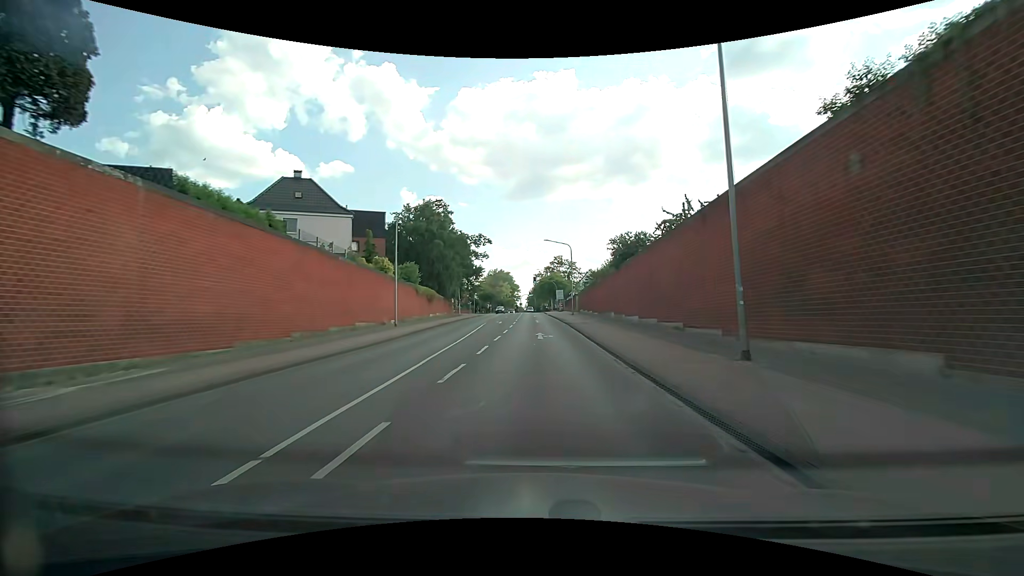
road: secondary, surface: asphalt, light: Day
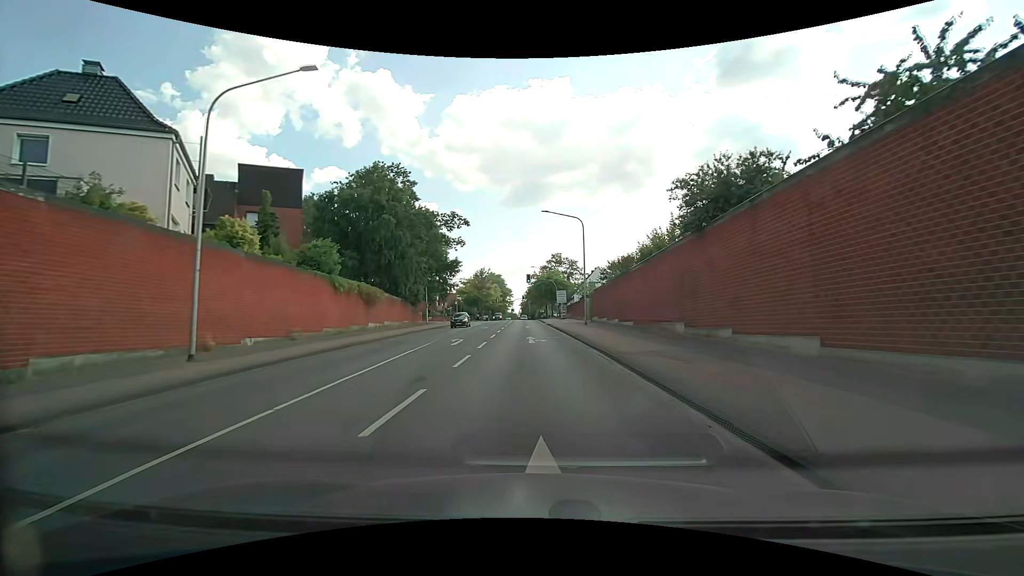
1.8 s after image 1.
(+0.2, +21.9) m; +1°
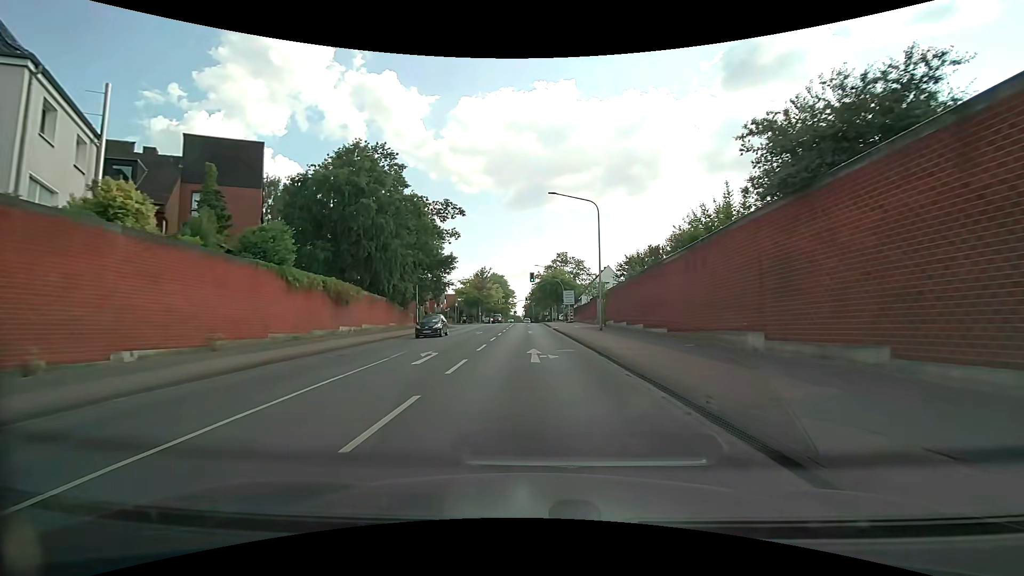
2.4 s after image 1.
(0.0, +7.2) m; 0°
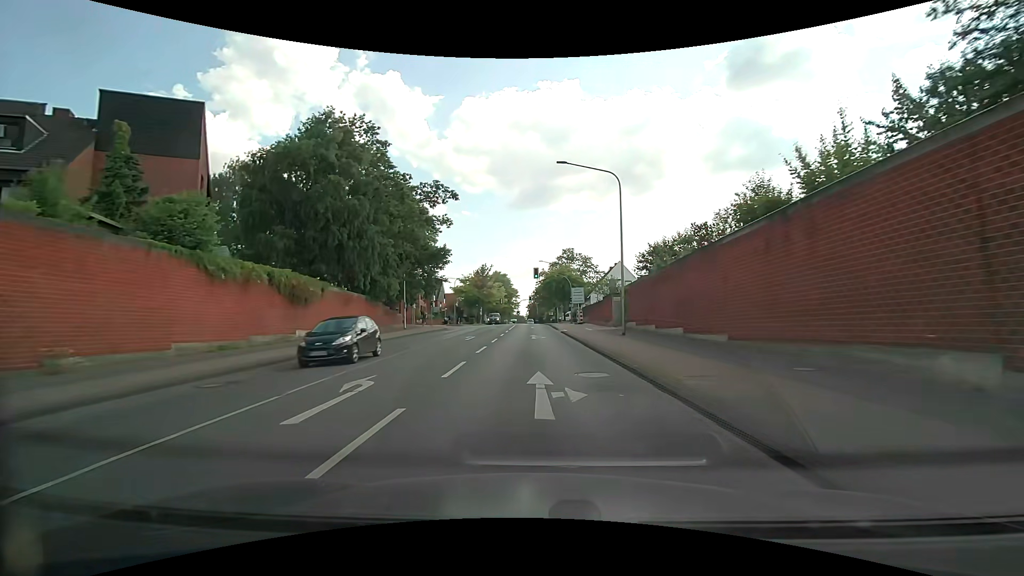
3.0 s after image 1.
(0.0, +7.1) m; 0°
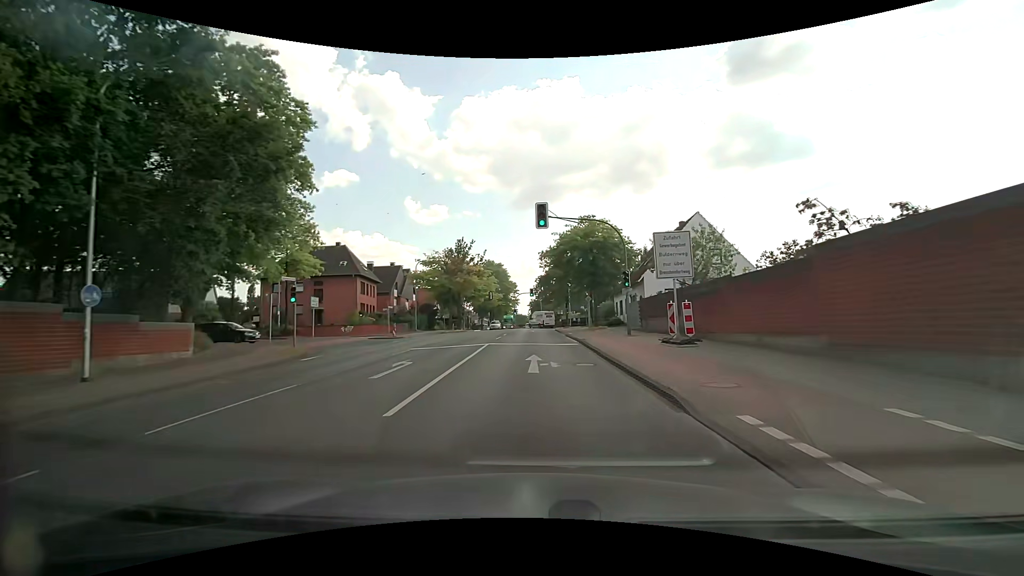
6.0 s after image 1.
(-0.2, +35.4) m; 0°
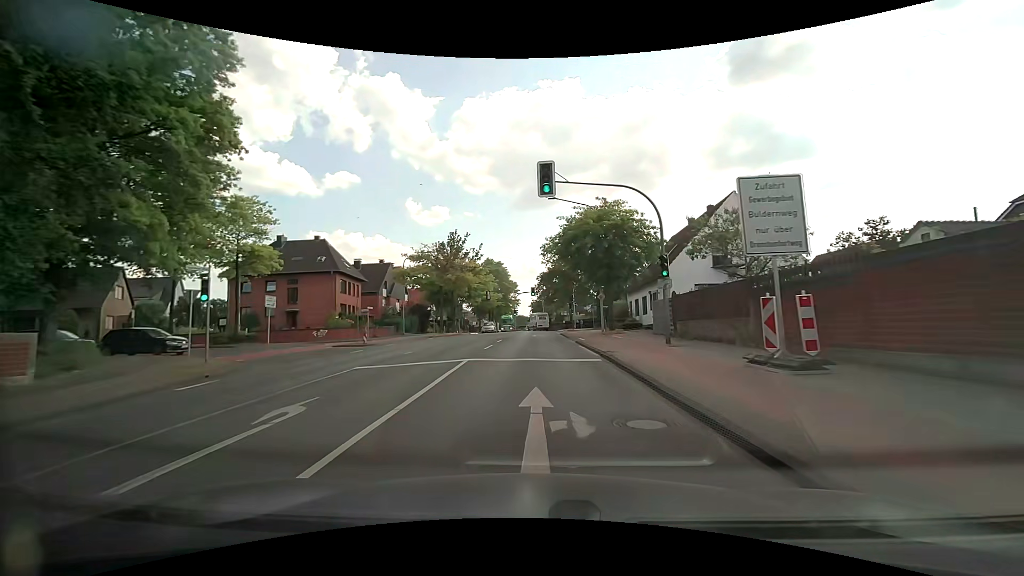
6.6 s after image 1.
(0.0, +7.0) m; 0°
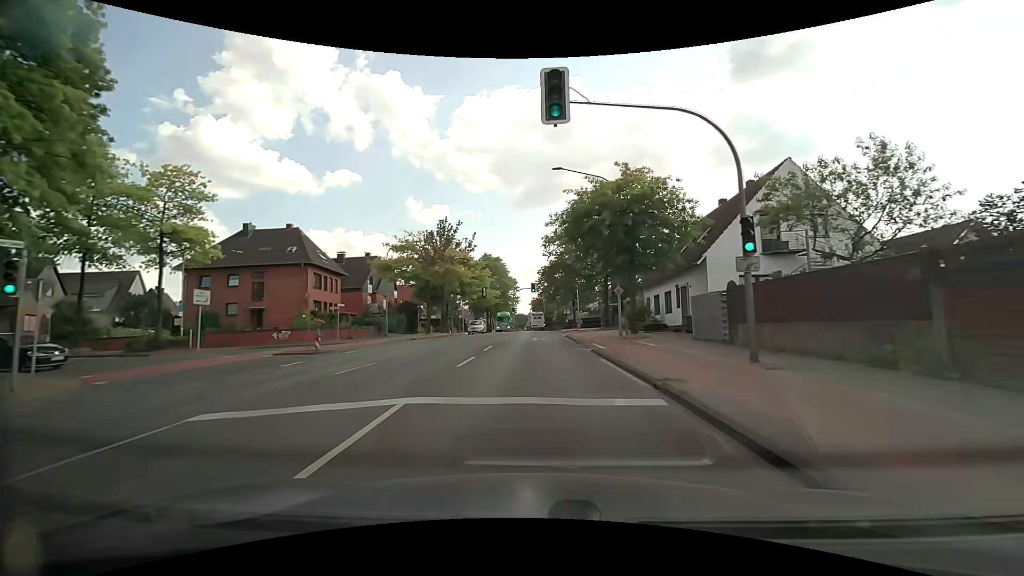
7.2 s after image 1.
(0.0, +7.0) m; 0°
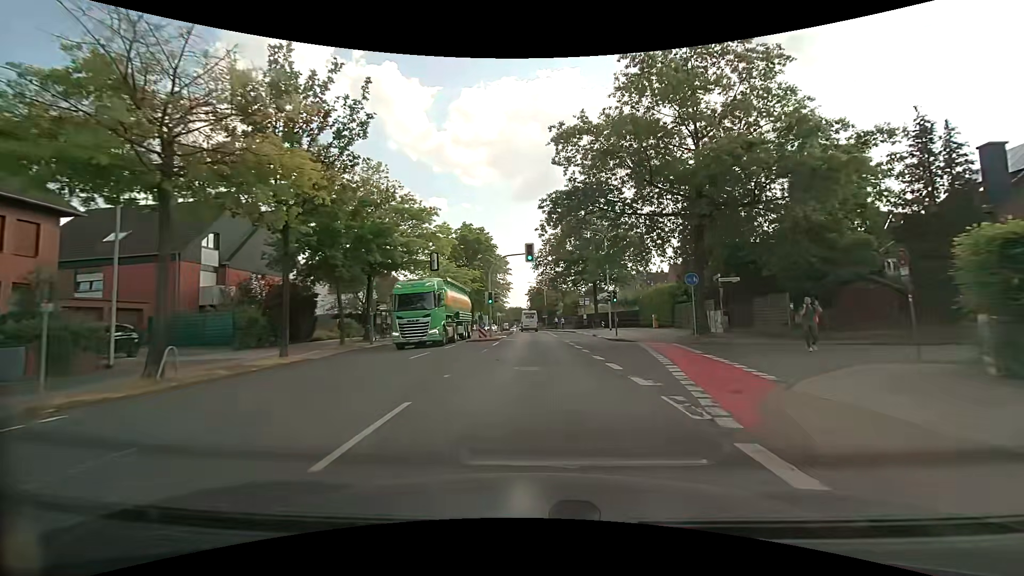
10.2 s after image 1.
(+0.1, +34.1) m; 0°
(0, +10) (0, +20) (0, +30) (0, +40) (0, +50) (-1, +60) (-1, +70) (-1, +80) (-2, +90) (-2, +100) m
